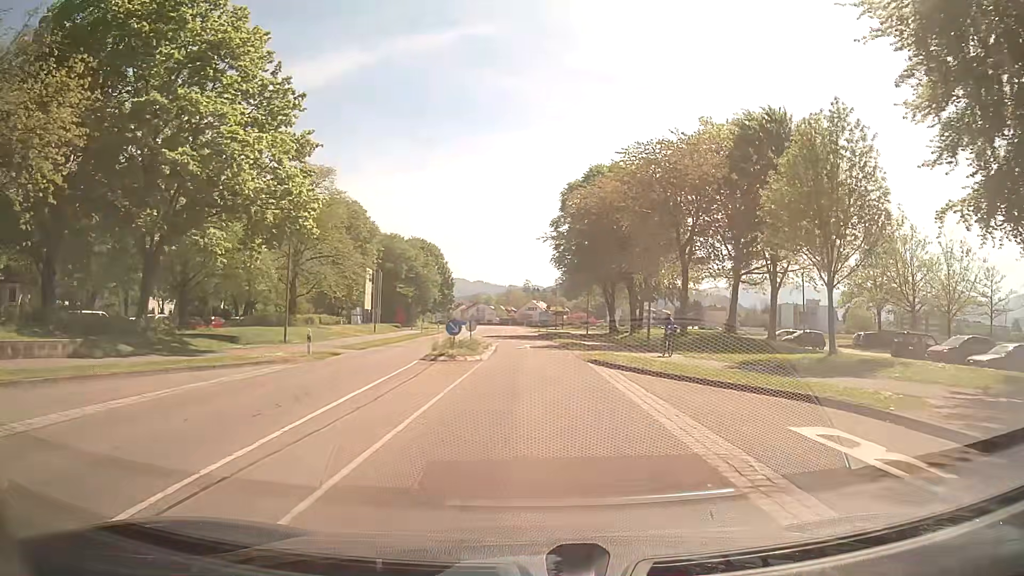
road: secondary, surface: asphalt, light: Day
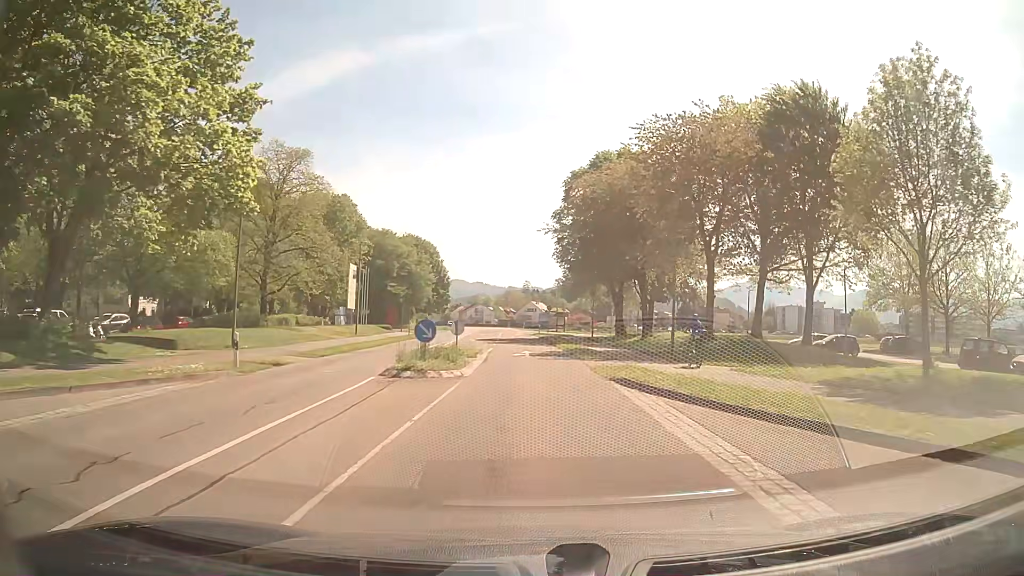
(0.0, +6.3) m; 0°
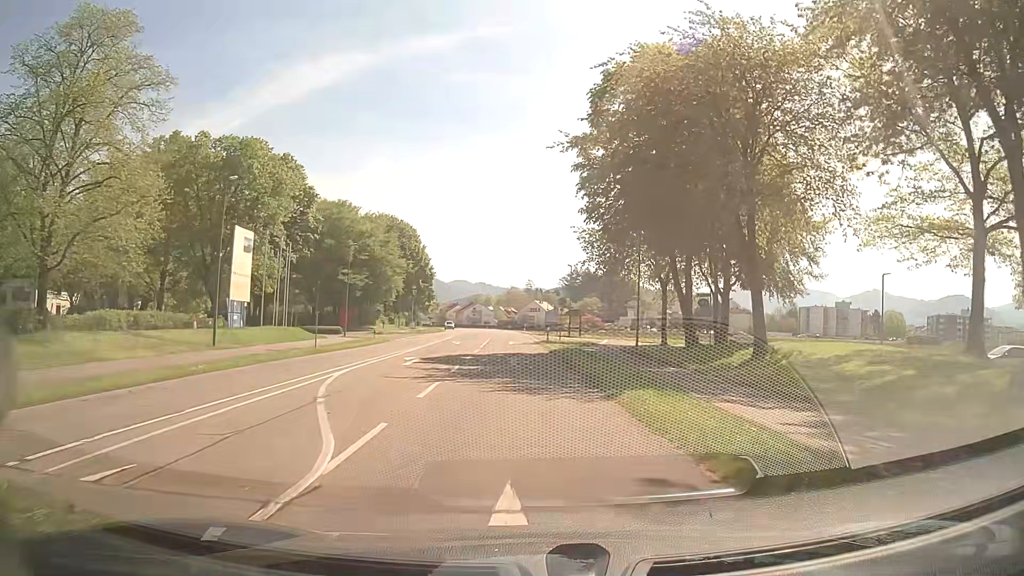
(0.0, +25.3) m; 0°
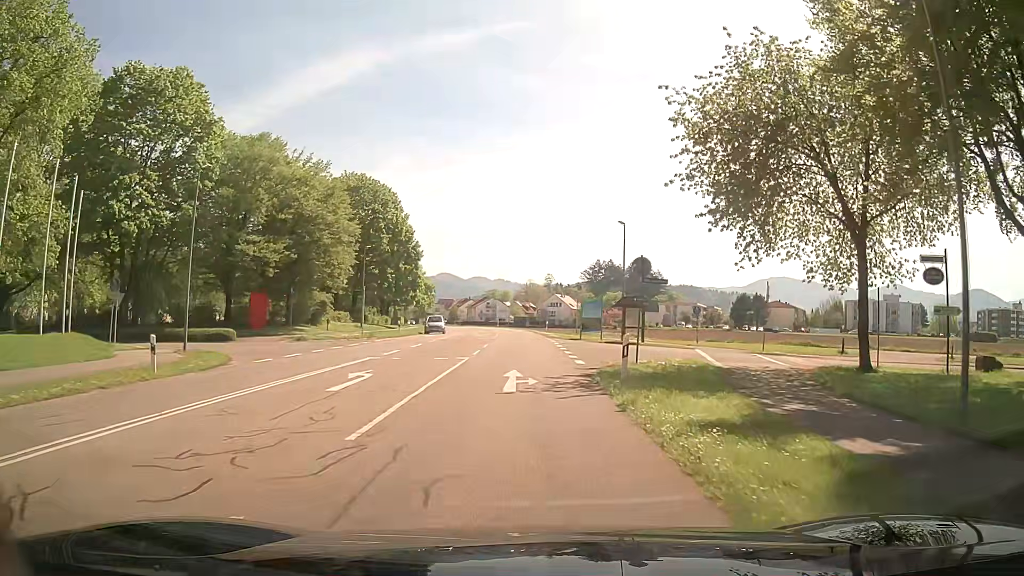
(-0.3, +28.4) m; -2°
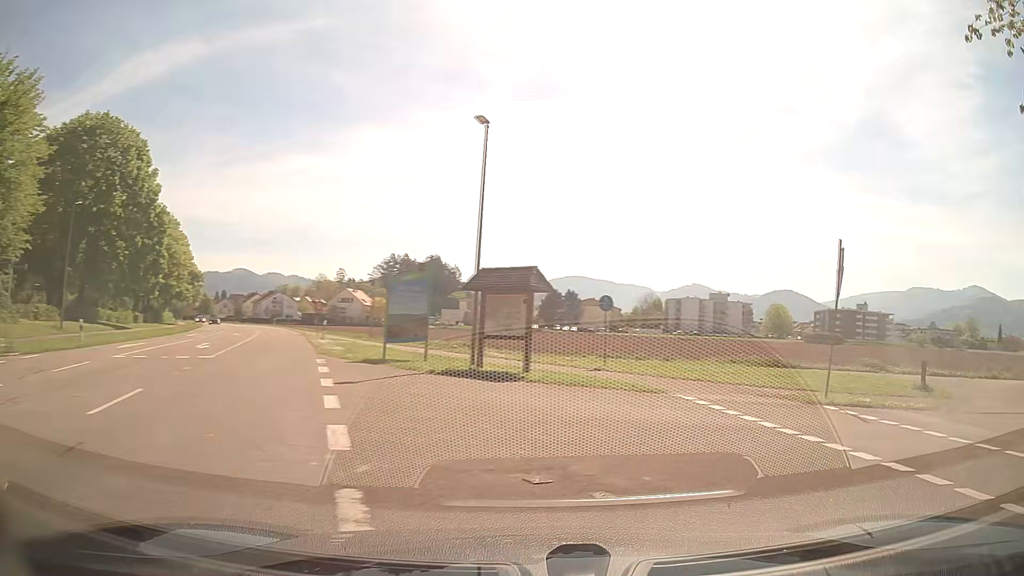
(+0.8, +21.7) m; +18°
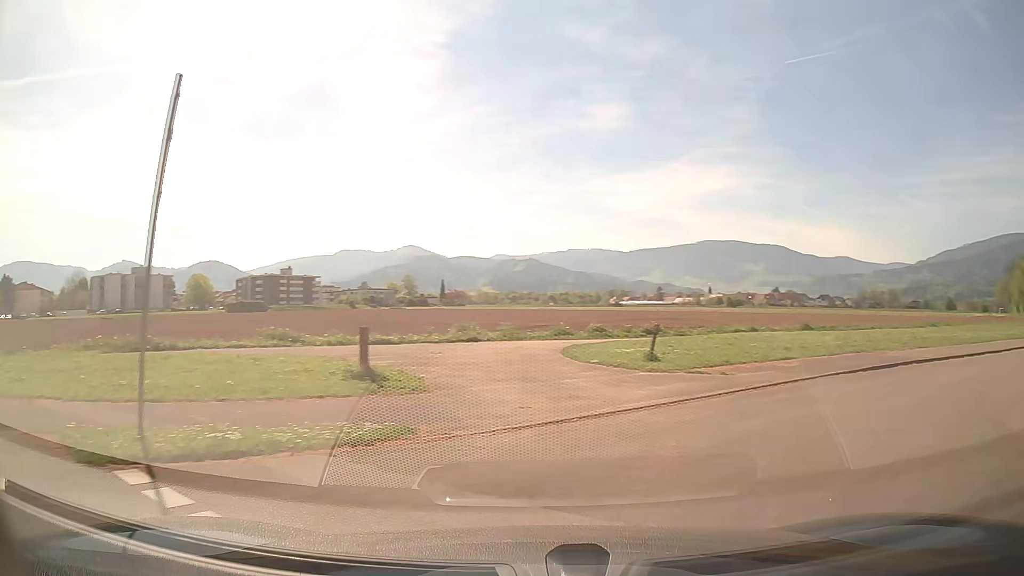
(+3.7, +8.2) m; +49°
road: residential
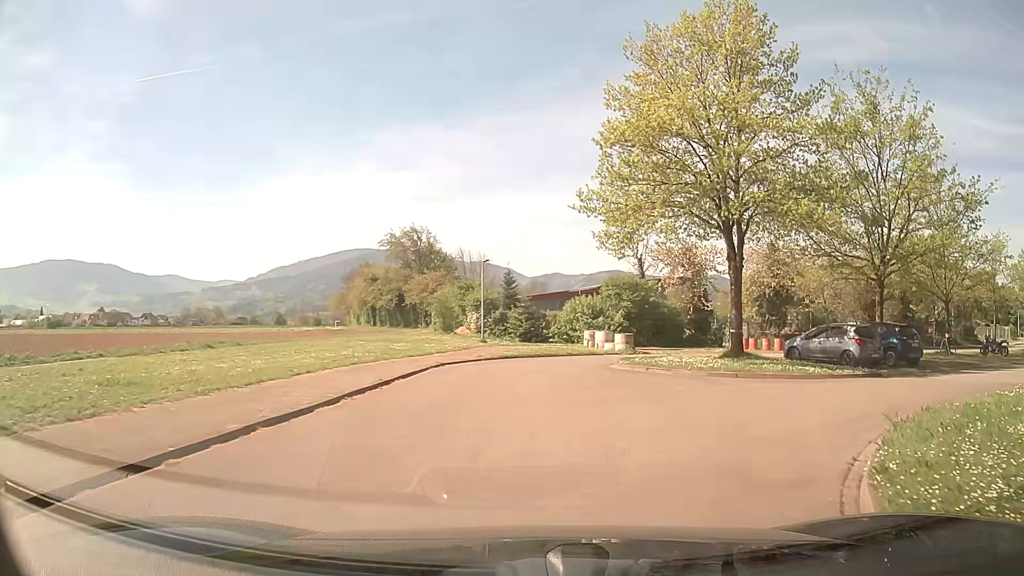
(+9.8, +12.9) m; +57°
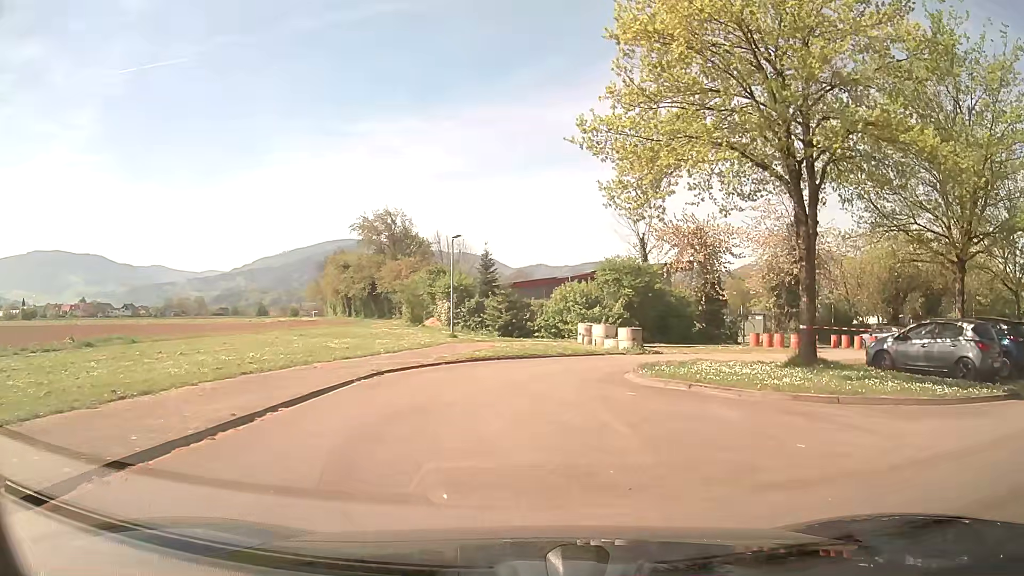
(+0.1, +7.6) m; +1°
